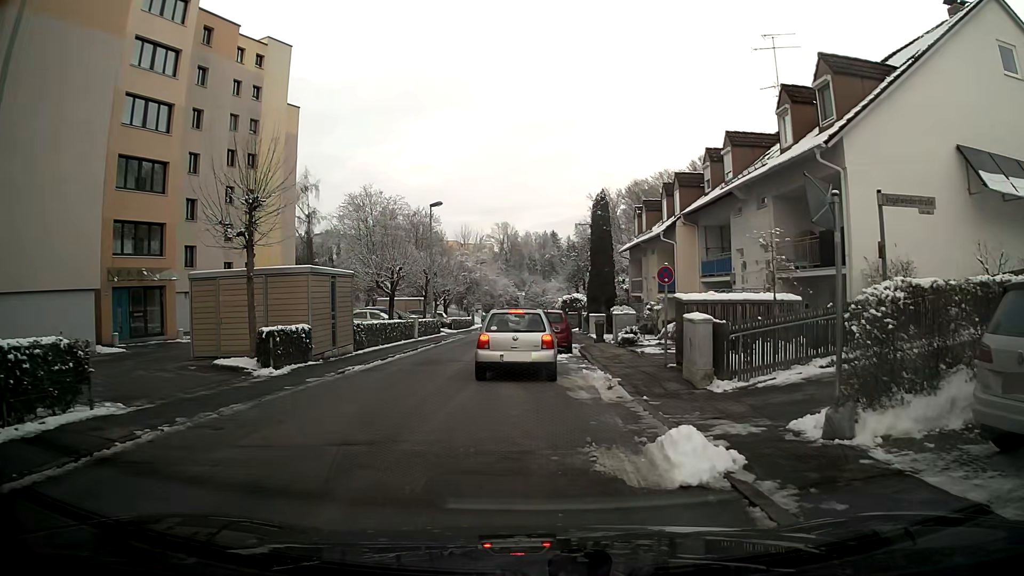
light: Day
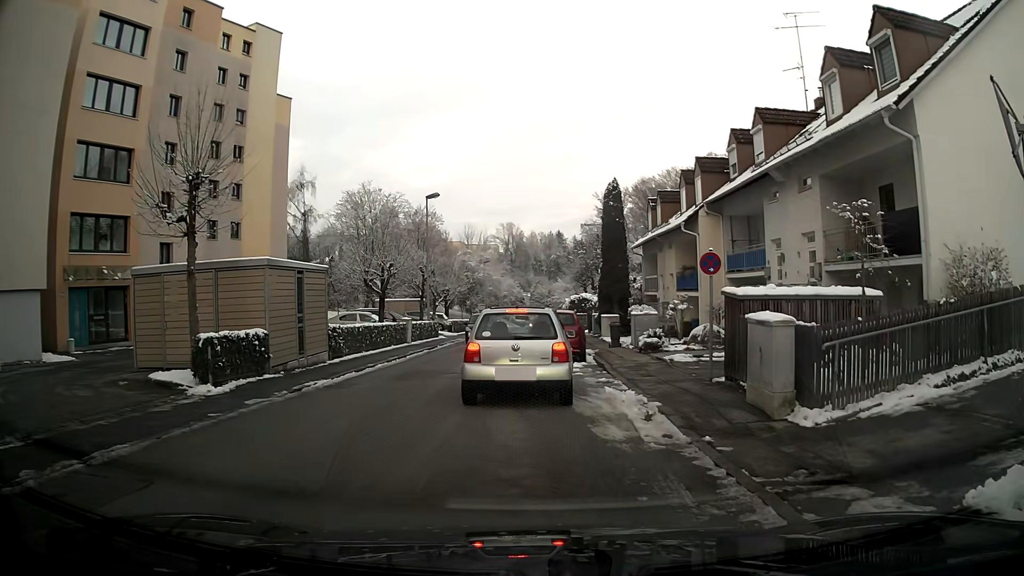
(0.0, +3.3) m; -1°
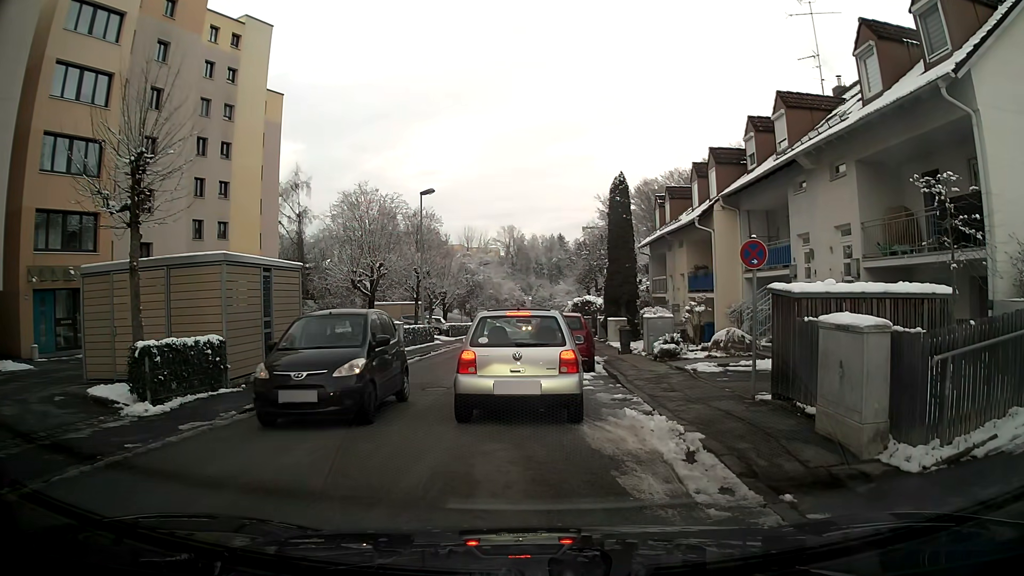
(0.0, +2.2) m; 0°
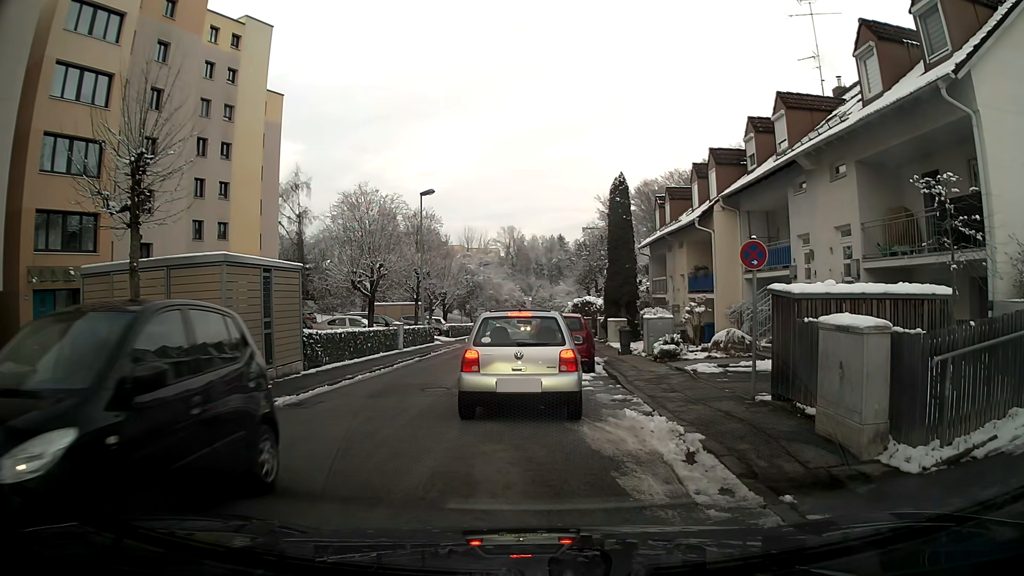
(0.0, 0.0) m; 0°
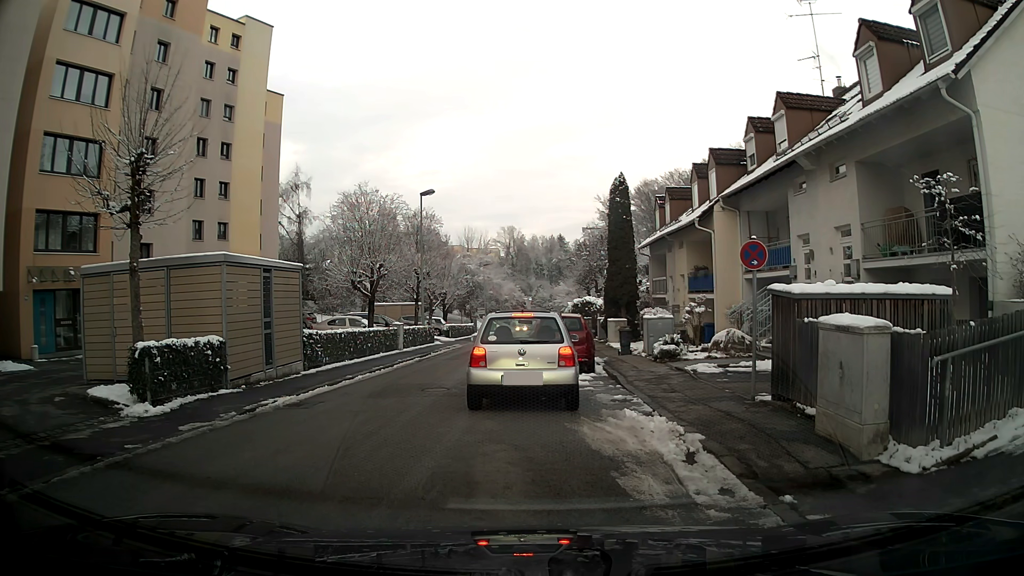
(0.0, 0.0) m; 0°
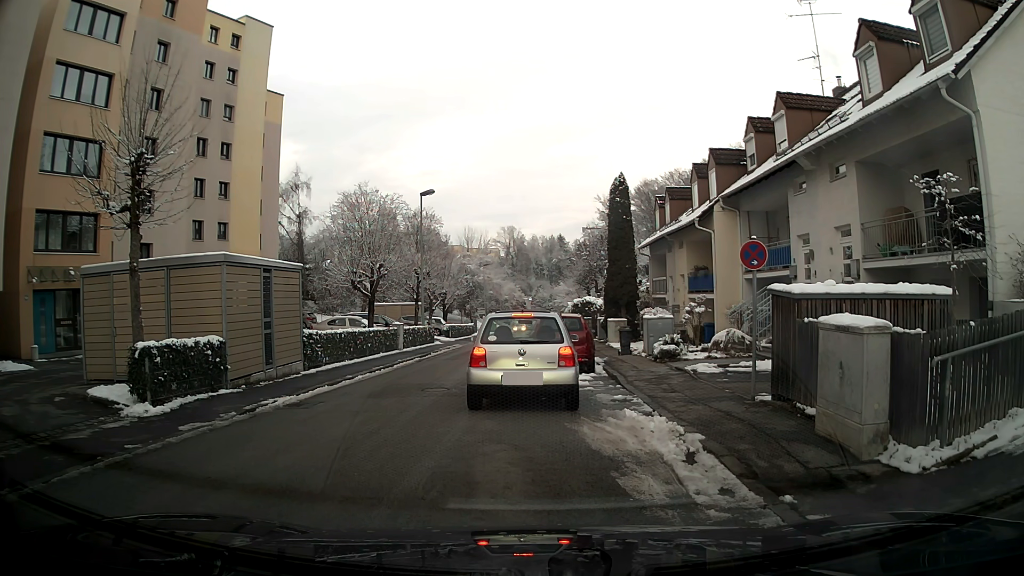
(0.0, 0.0) m; 0°
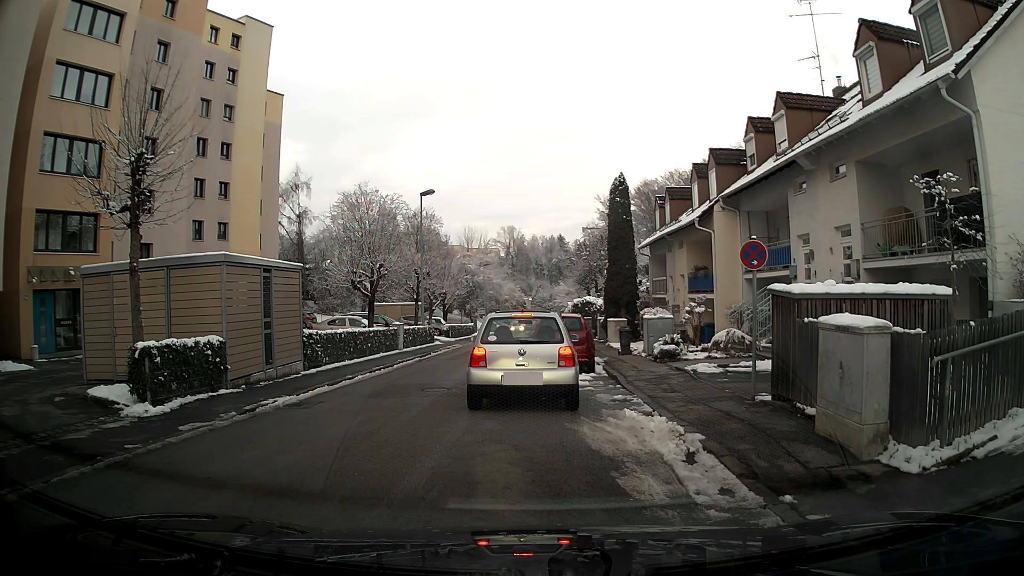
(0.0, 0.0) m; 0°
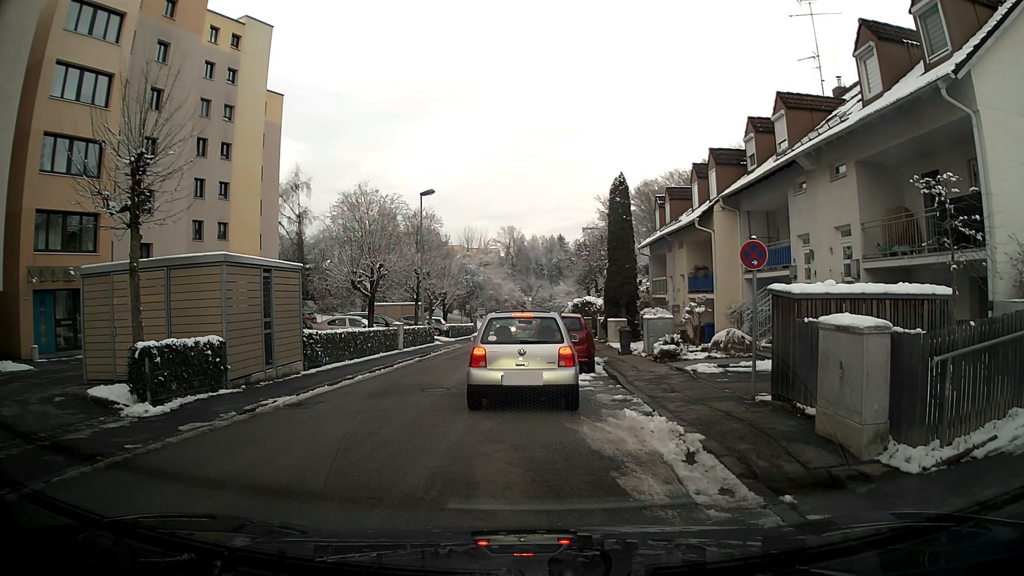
(0.0, 0.0) m; 0°
(-1, +10) (-2, +20) (-3, +30) (-3, +40) (-3, +50) (-3, +60) (-2, +70) (0, +80) (+1, +90) (-2, +99) m
